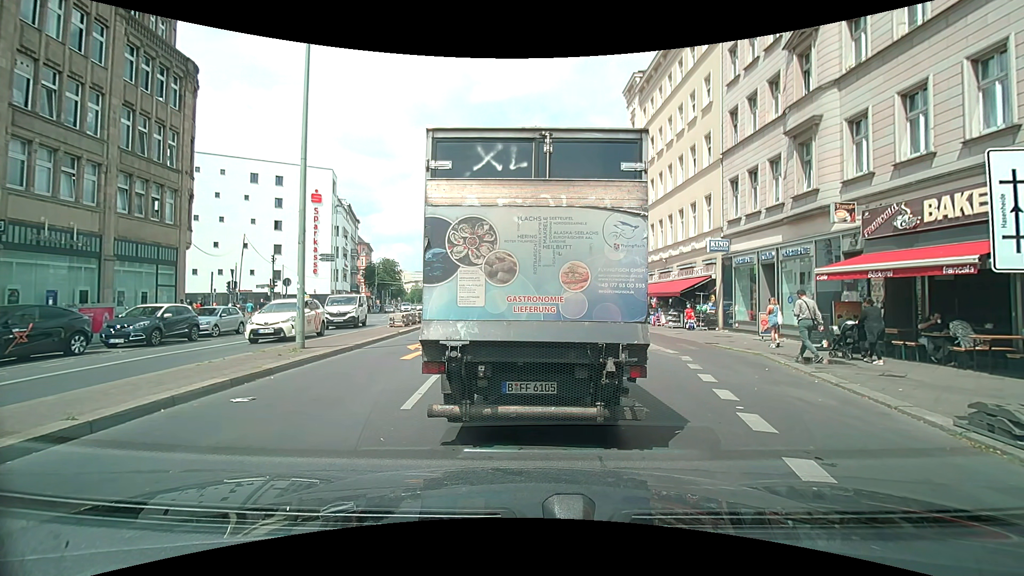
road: secondary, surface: asphalt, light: Day
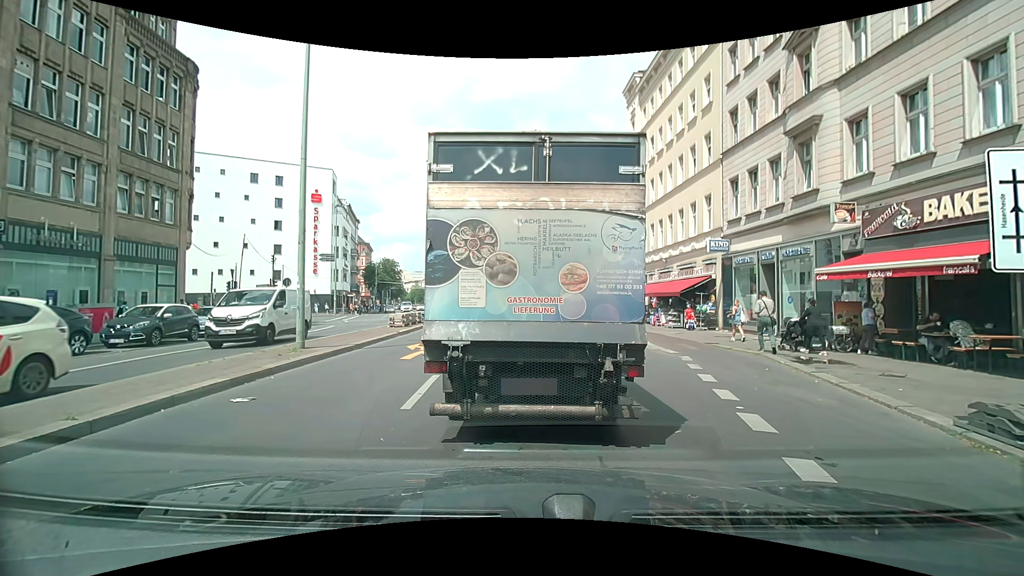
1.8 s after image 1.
(0.0, 0.0) m; 0°
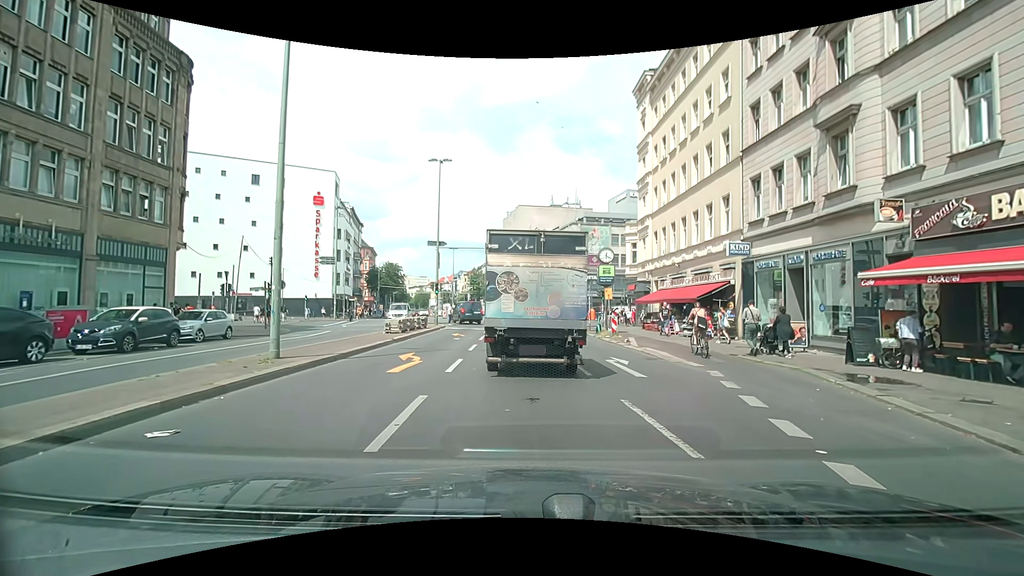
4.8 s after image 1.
(0.0, +1.9) m; 0°
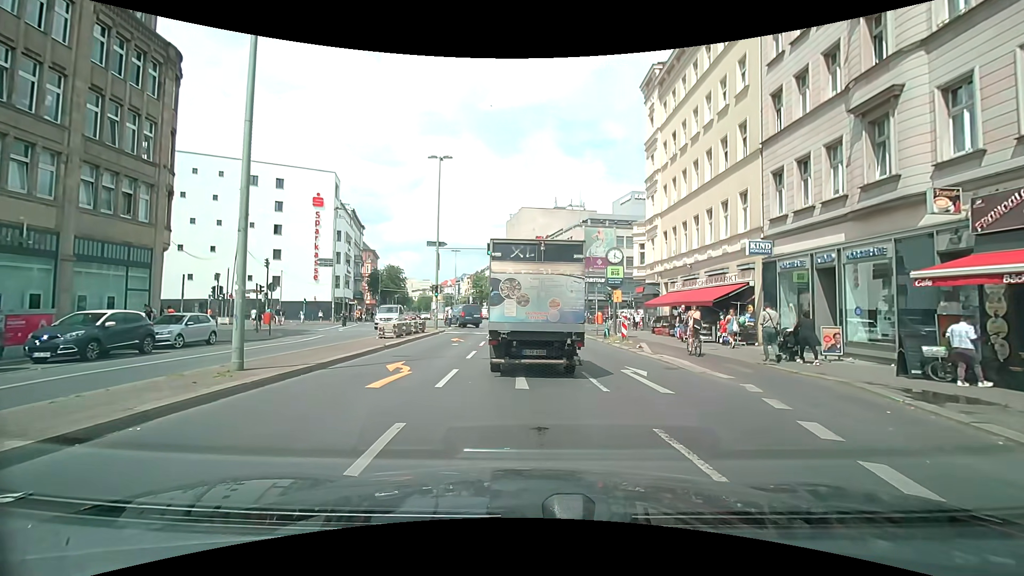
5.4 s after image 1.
(0.0, +1.8) m; 0°
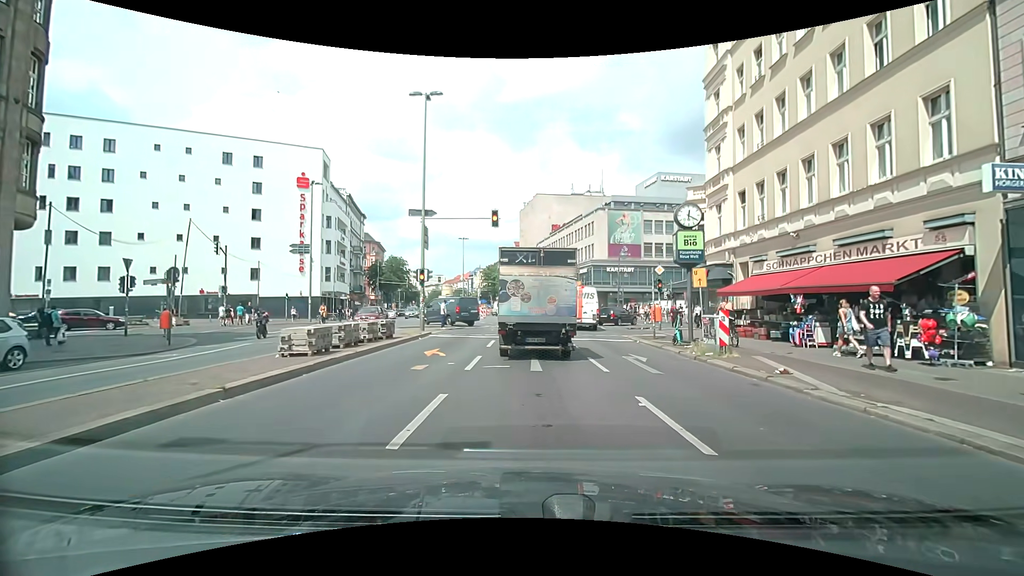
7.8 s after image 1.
(0.0, +10.5) m; -1°
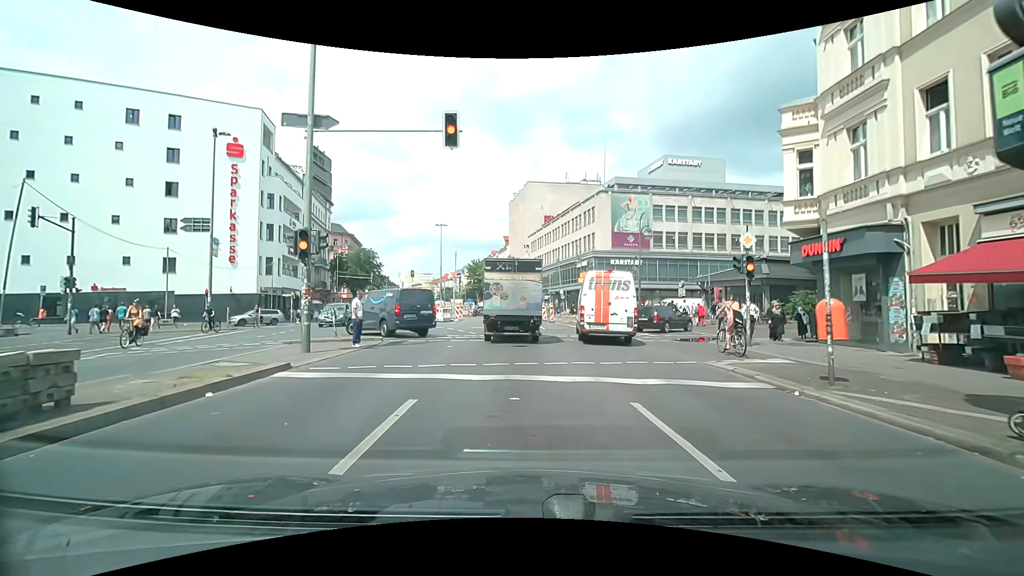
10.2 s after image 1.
(+0.1, +13.0) m; +1°
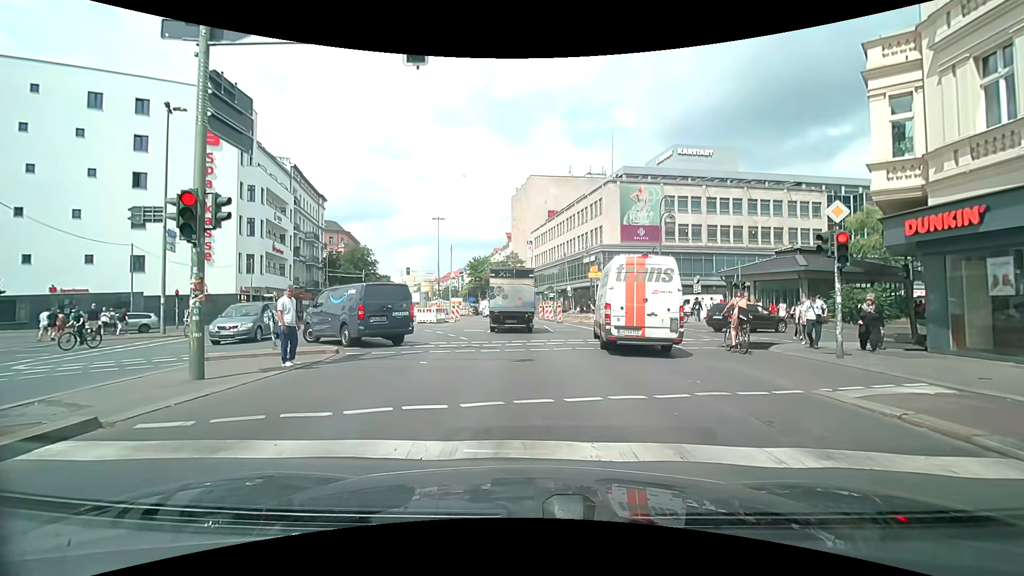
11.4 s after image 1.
(0.0, +4.3) m; -1°
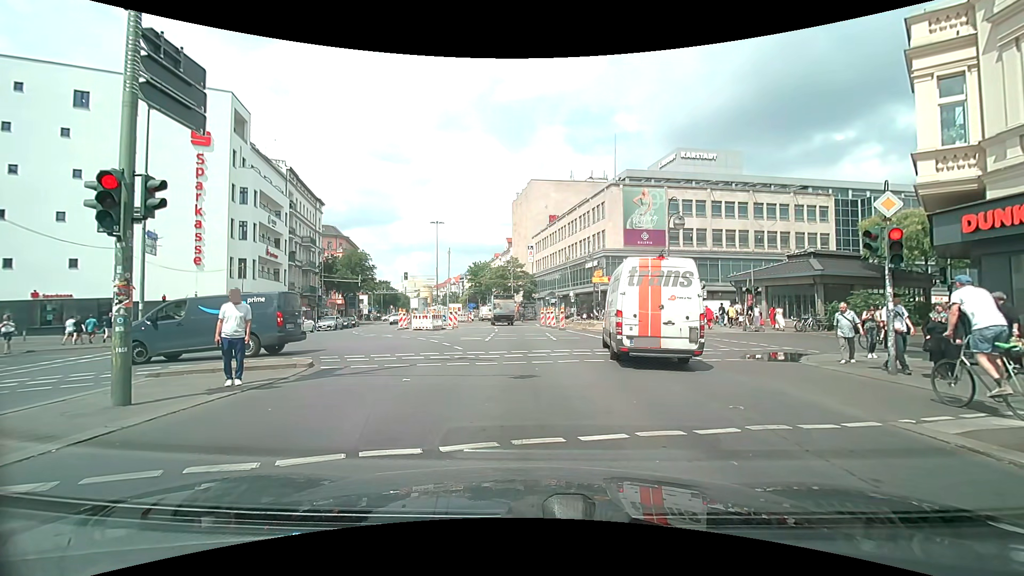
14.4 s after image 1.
(0.0, +1.5) m; 0°
